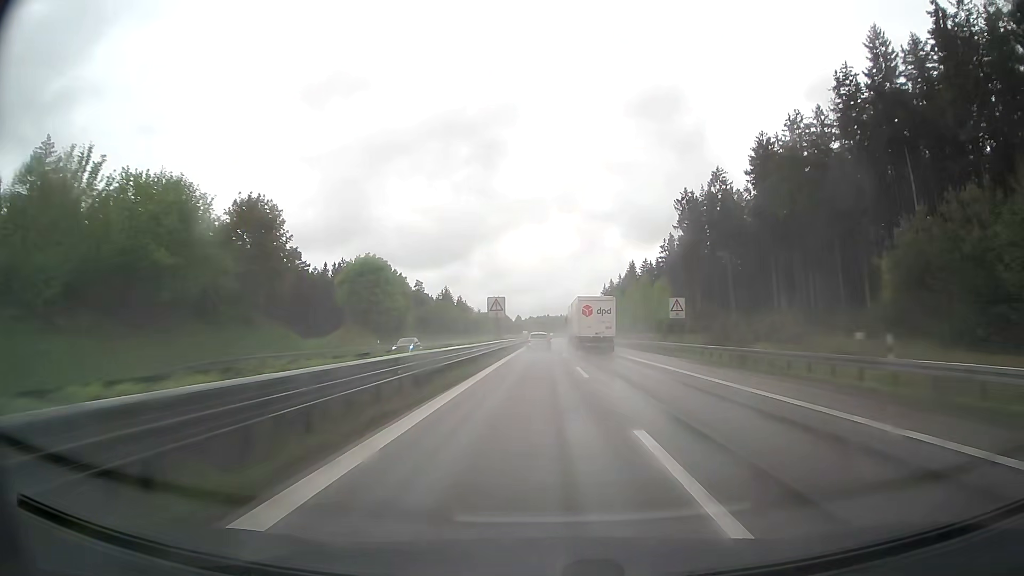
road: trunk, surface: asphalt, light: Day
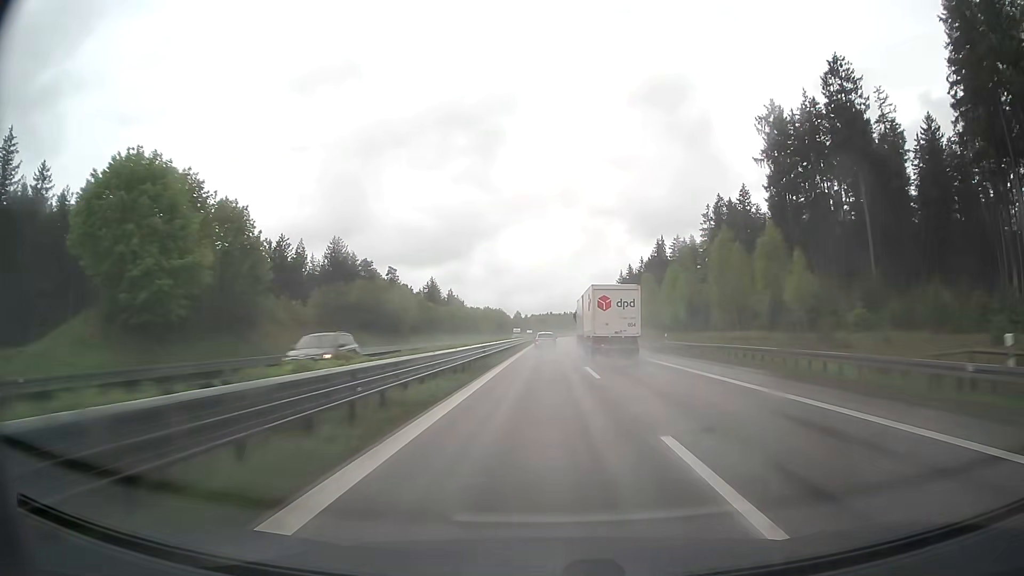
(-0.2, +54.8) m; 0°
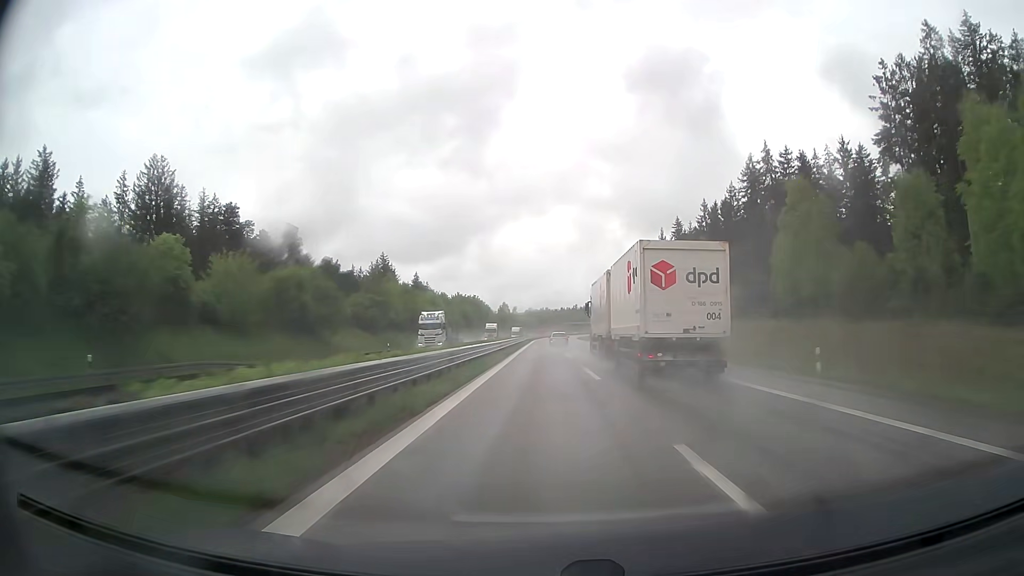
(+0.3, +91.0) m; 0°
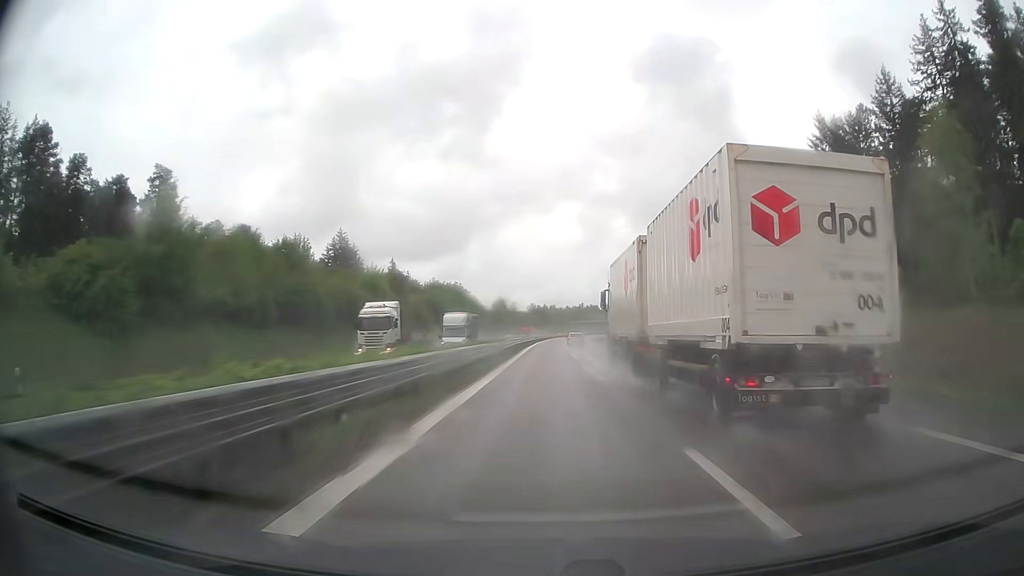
(-0.1, +54.4) m; 0°
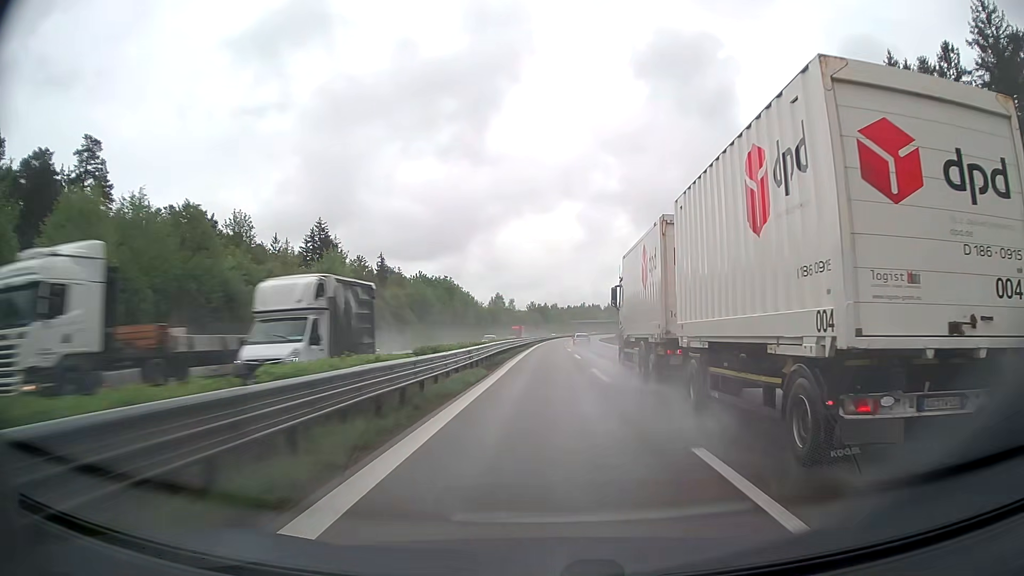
(-0.1, +18.1) m; 0°
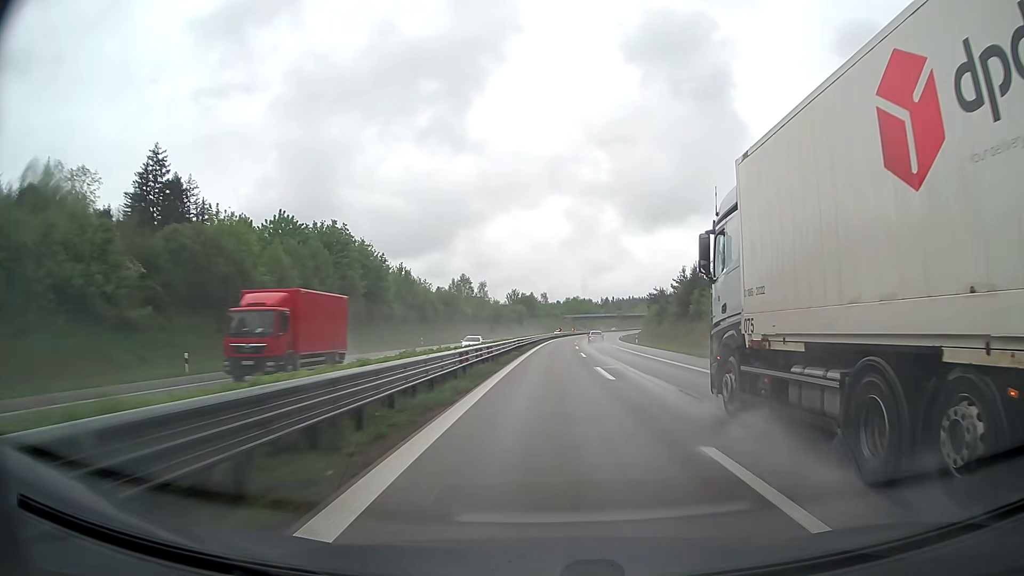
(+0.5, +71.9) m; +1°
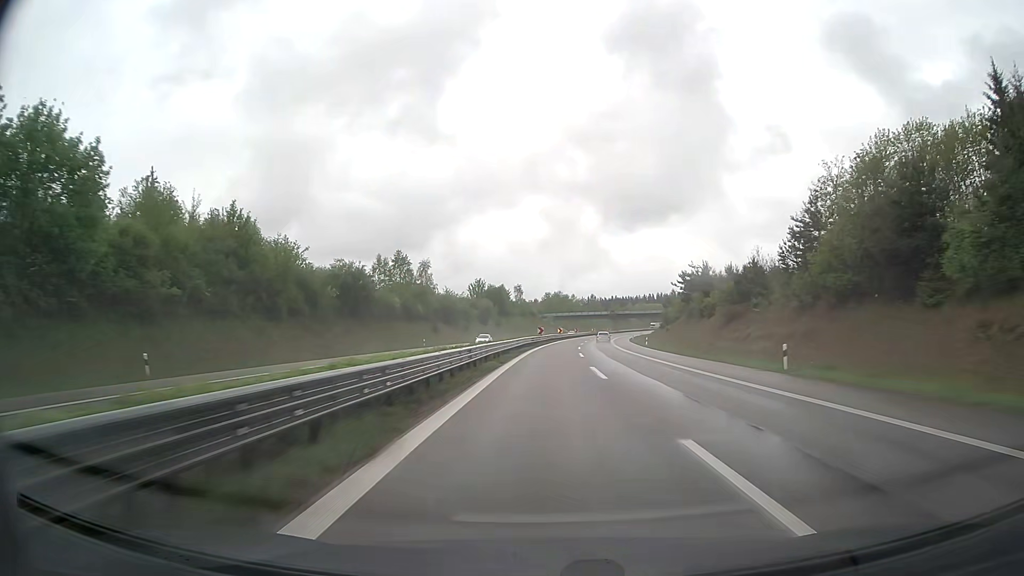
(+0.8, +53.6) m; +2°
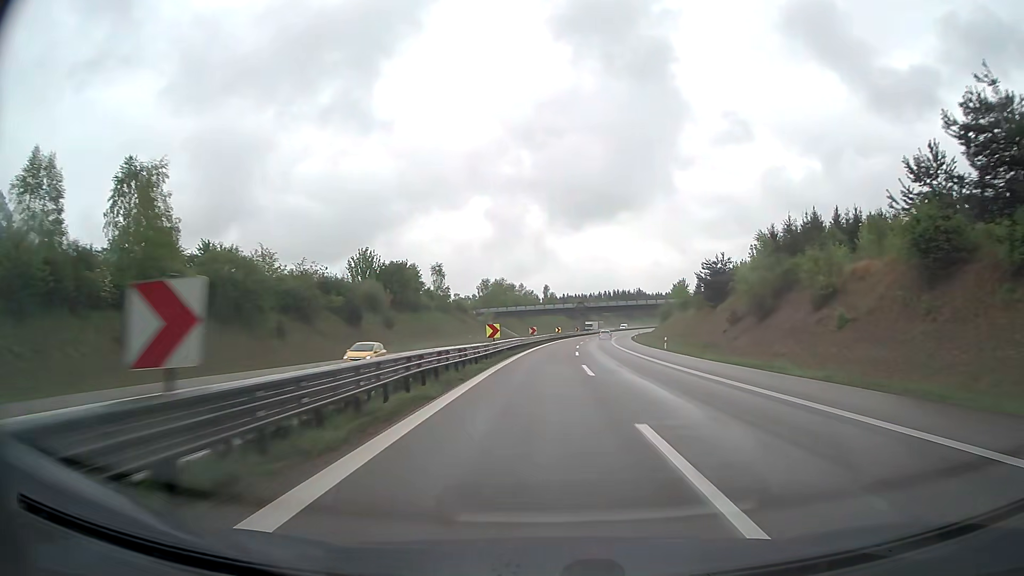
(+2.6, +70.9) m; +5°
(0, +10) (0, +20) (0, +30) (+1, +40) (+1, +50) (+2, +60) (+3, +70) (+4, +80) (+5, +90) (+7, +100) m
